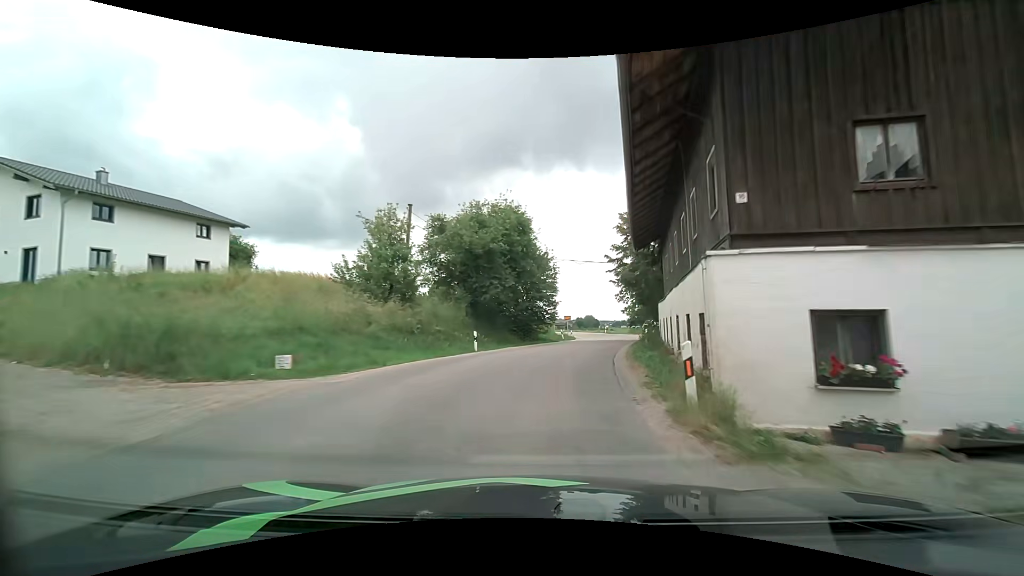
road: secondary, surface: asphalt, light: Day
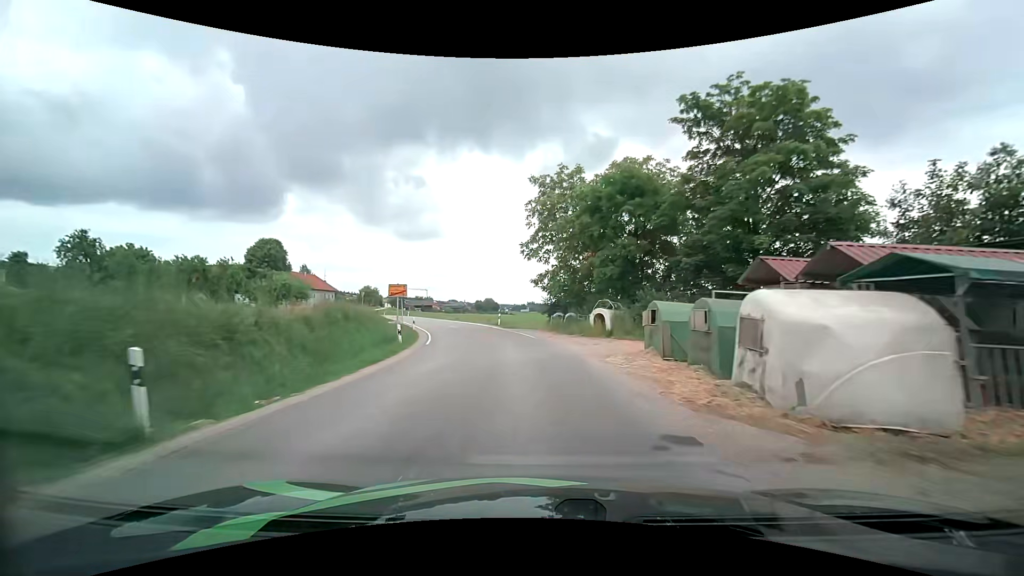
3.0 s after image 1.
(+5.4, +41.1) m; +12°
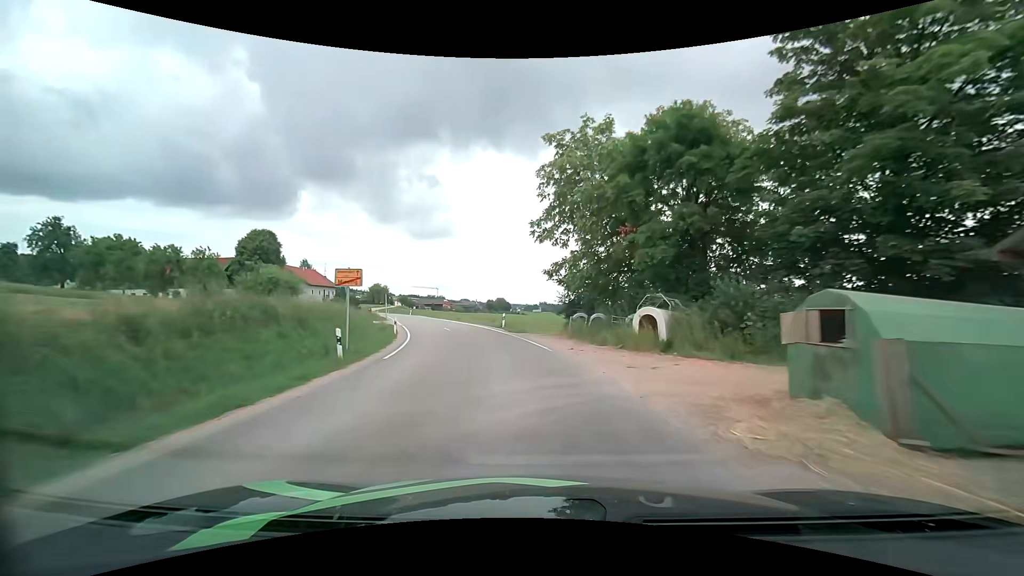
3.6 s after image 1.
(-0.2, +8.1) m; -2°
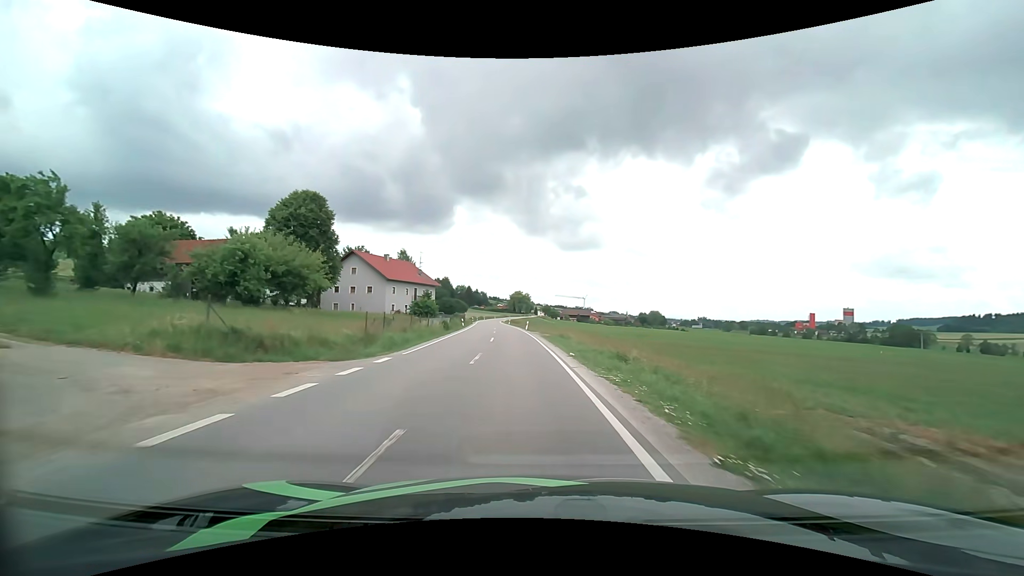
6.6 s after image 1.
(-6.9, +42.3) m; -17°
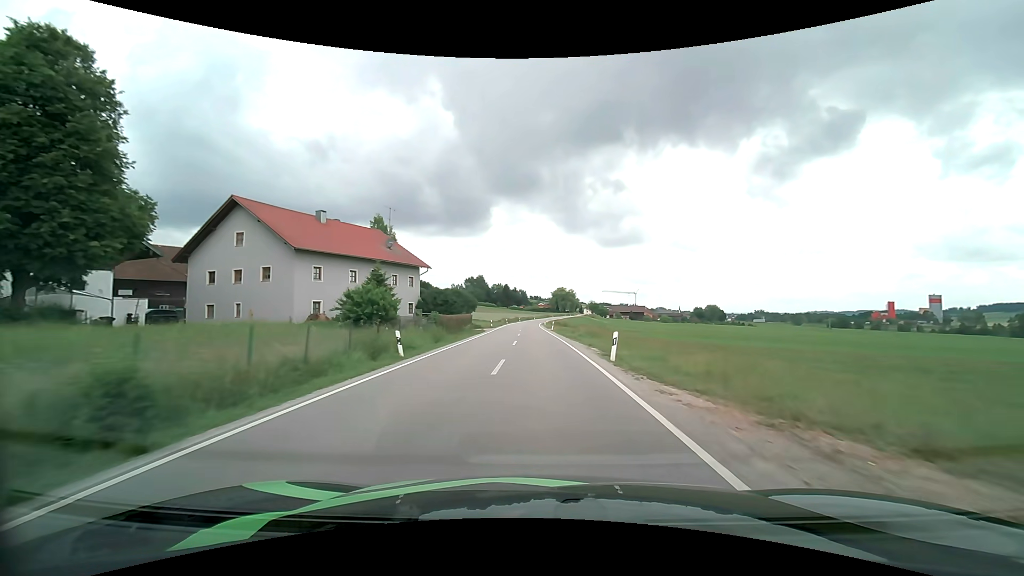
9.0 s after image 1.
(-2.3, +38.9) m; -5°
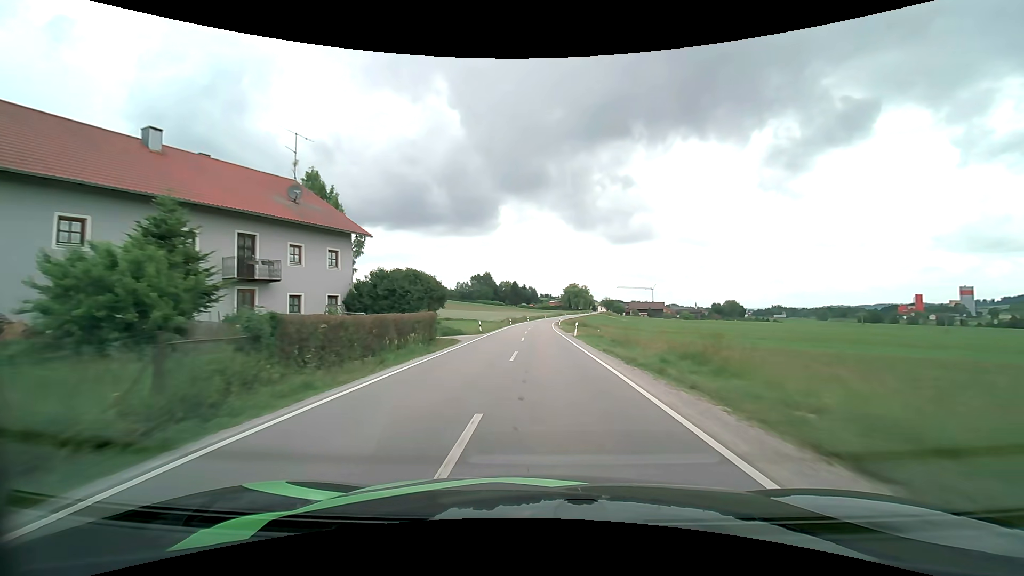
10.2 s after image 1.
(-0.3, +20.7) m; -1°
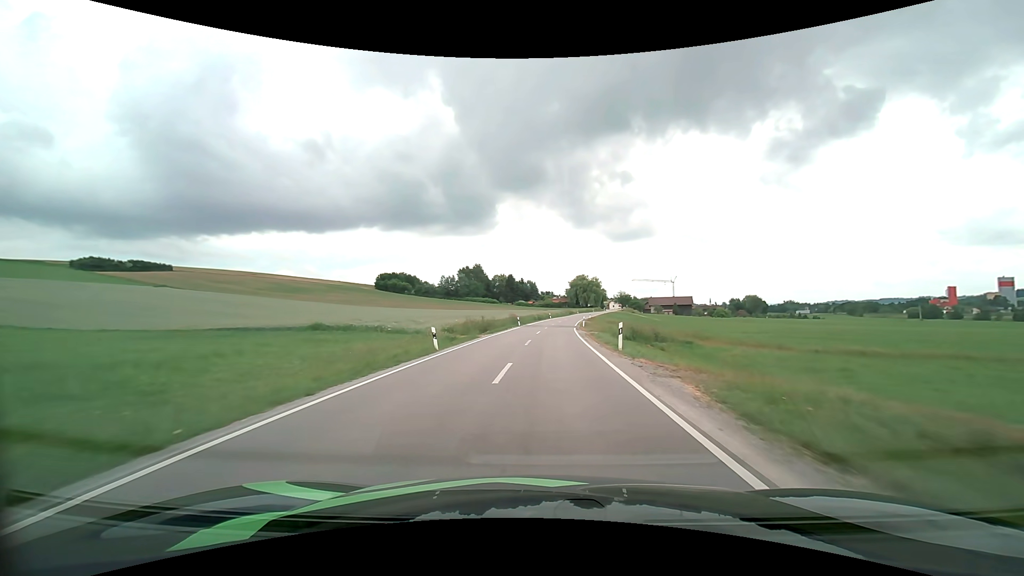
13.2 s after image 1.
(0.0, +53.8) m; 0°
(0, +10) (0, +20) (0, +30) (+1, +40) (+2, +50) (+3, +60) (+4, +70) (+5, +80) (+6, +90) (+8, +100) m
